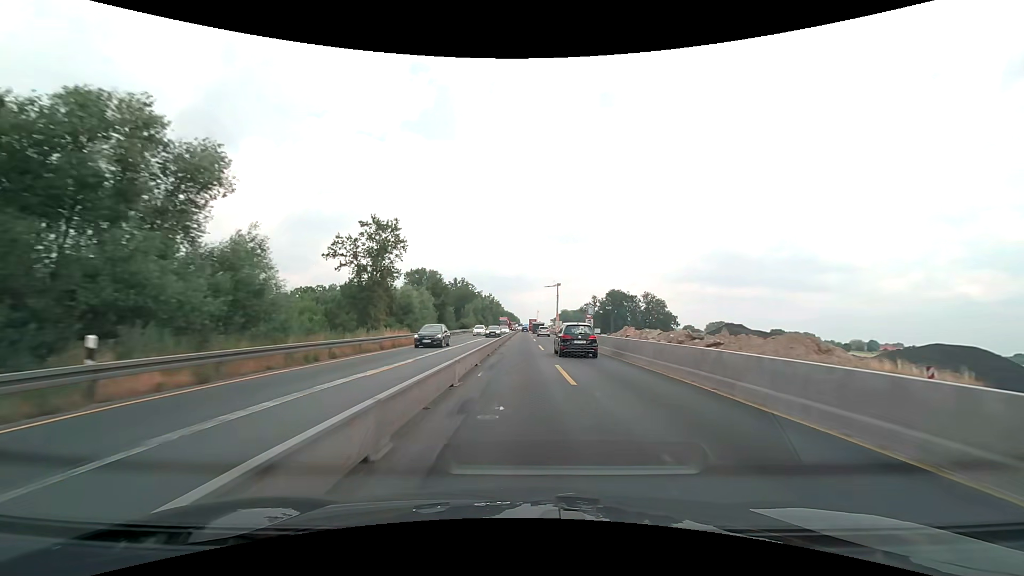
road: motorway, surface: concrete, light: Day
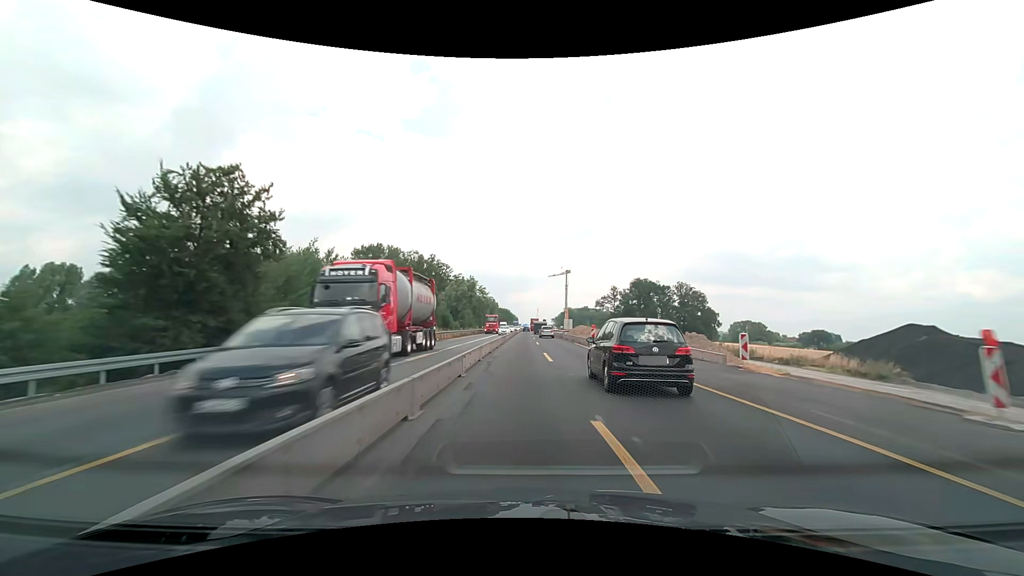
(+0.2, +64.2) m; 0°
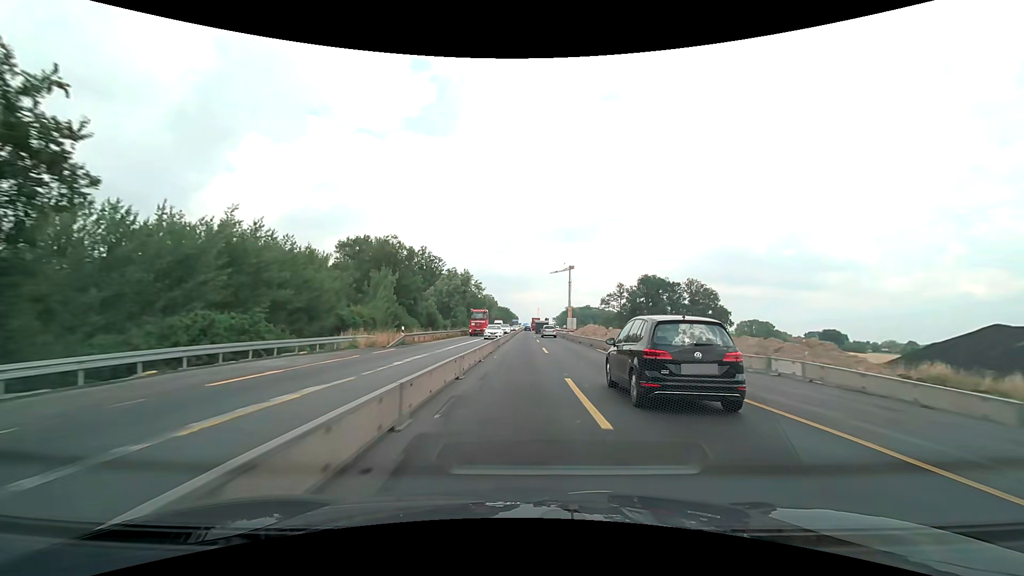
(0.0, +12.8) m; 0°
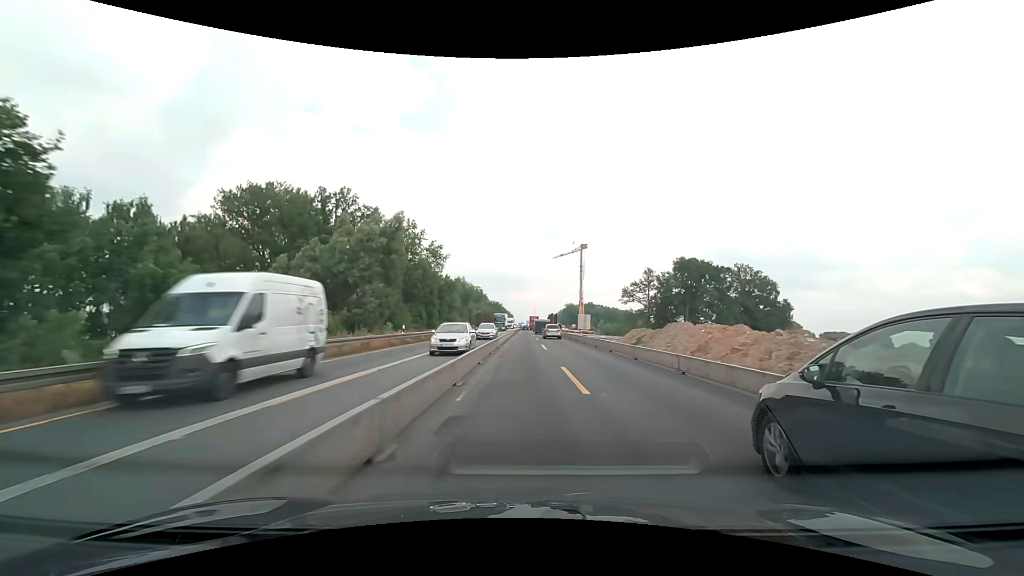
(+0.1, +51.3) m; 0°
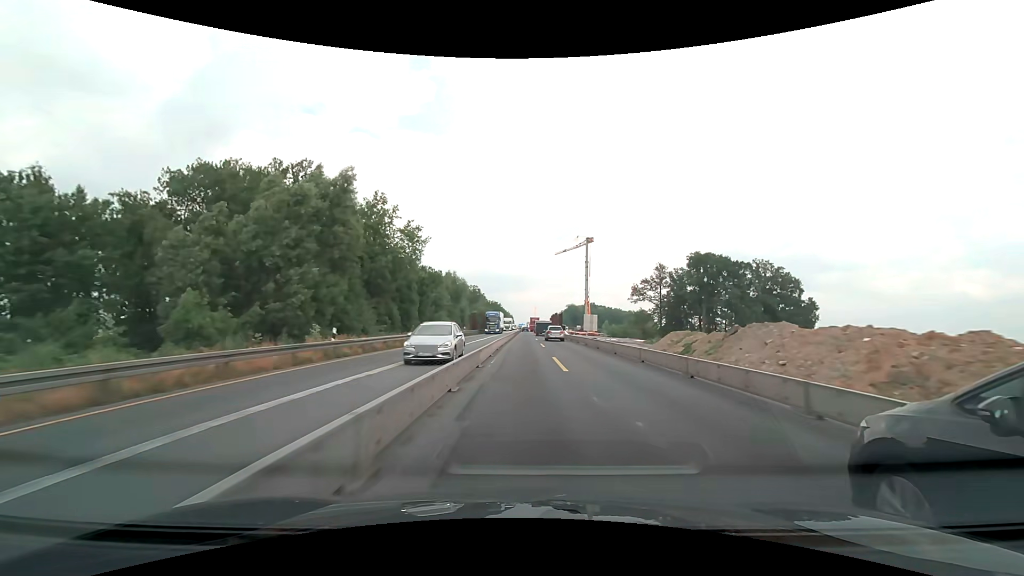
(0.0, +12.8) m; 0°
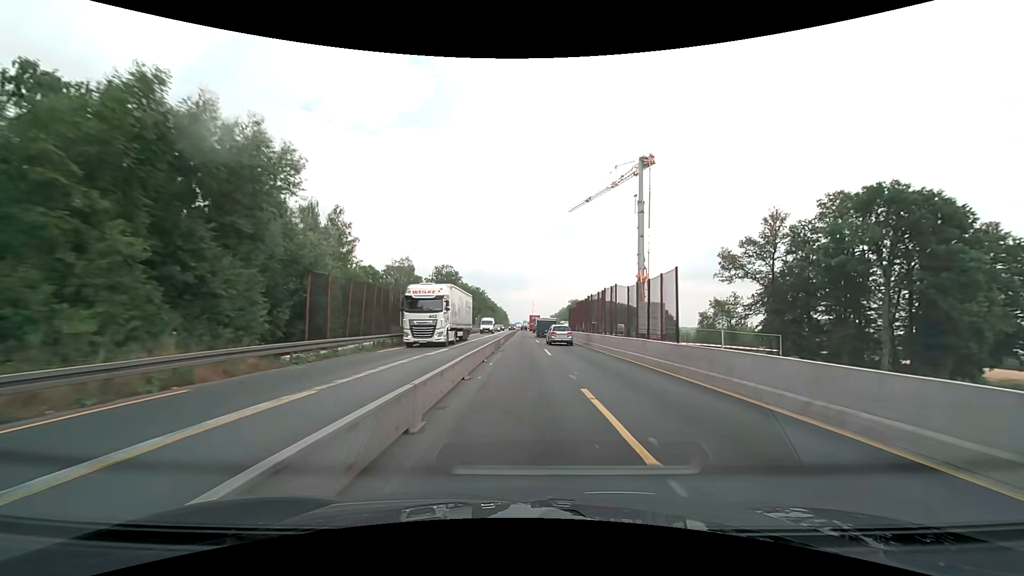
(+0.2, +64.1) m; 0°
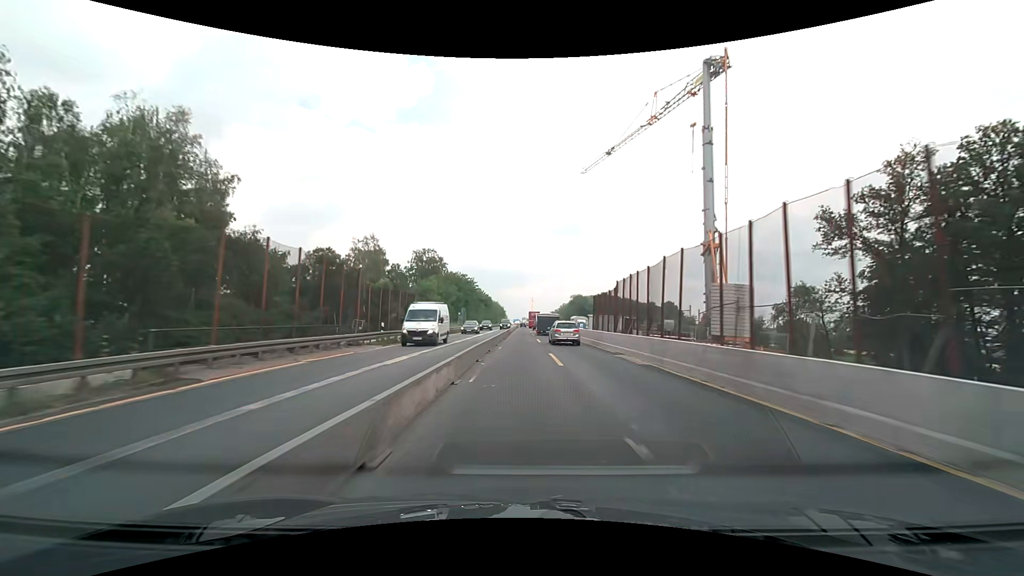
(+0.1, +25.7) m; 0°
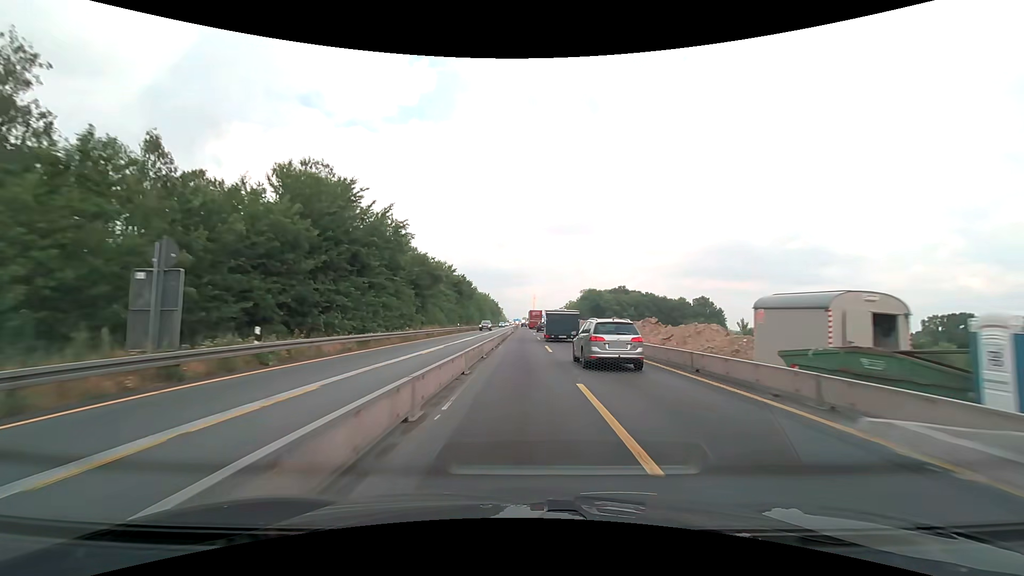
(-0.1, +64.2) m; 0°
(0, +10) (0, +20) (0, +30) (0, +40) (0, +50) (0, +60) (0, +70) (0, +80) (0, +90) (0, +100) m
